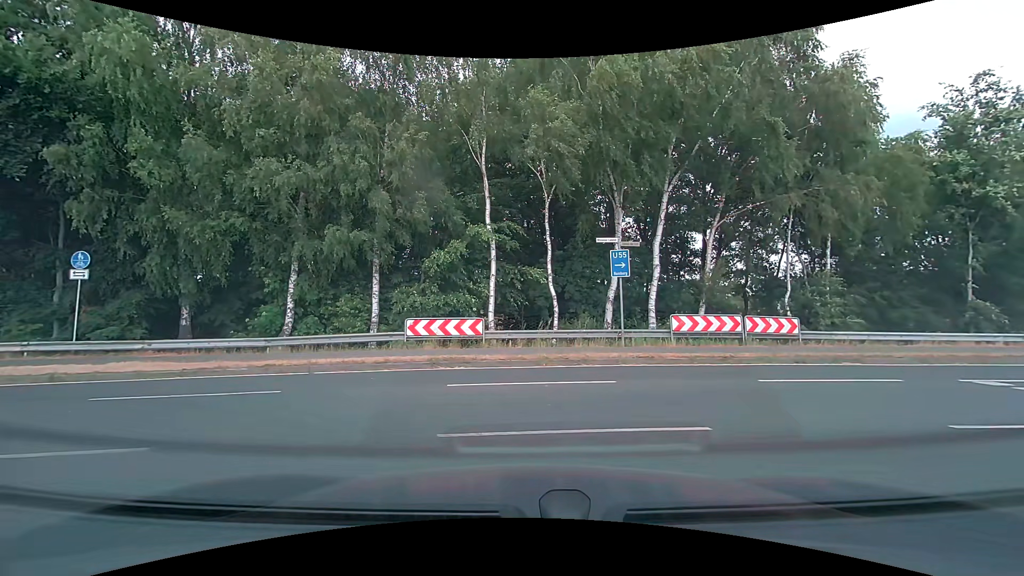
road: secondary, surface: asphalt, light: Day
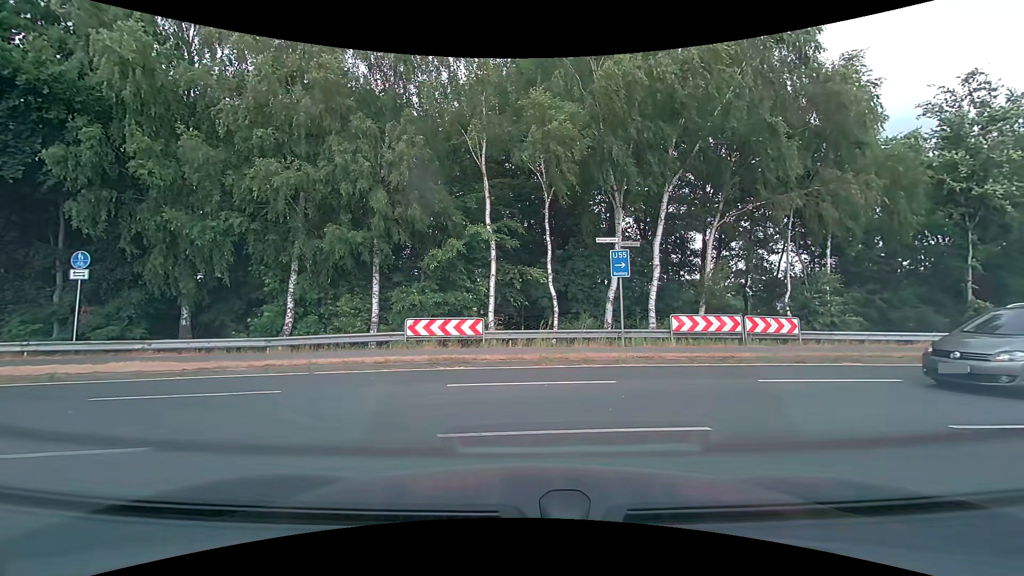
(0.0, 0.0) m; 0°
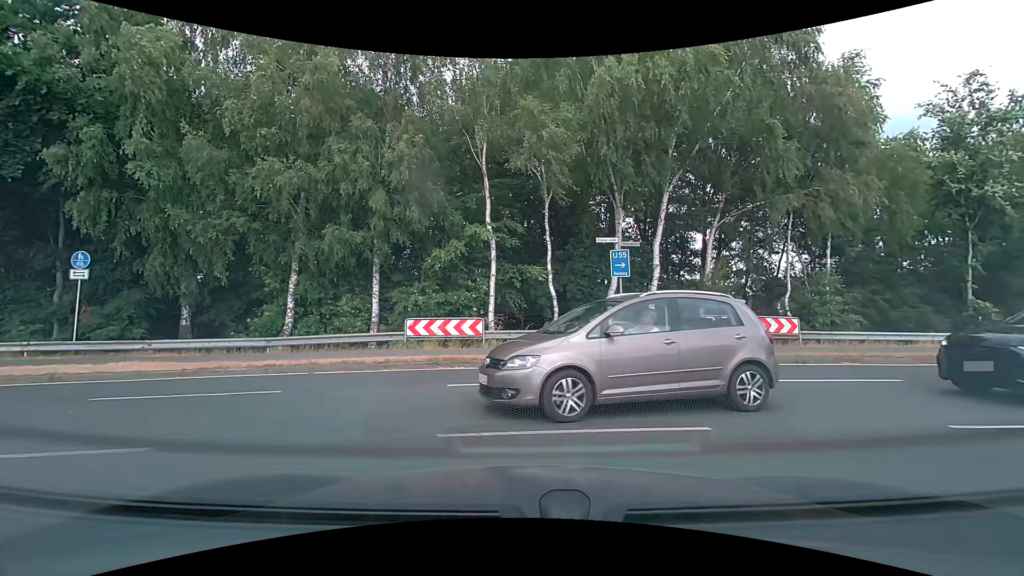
(0.0, 0.0) m; 0°
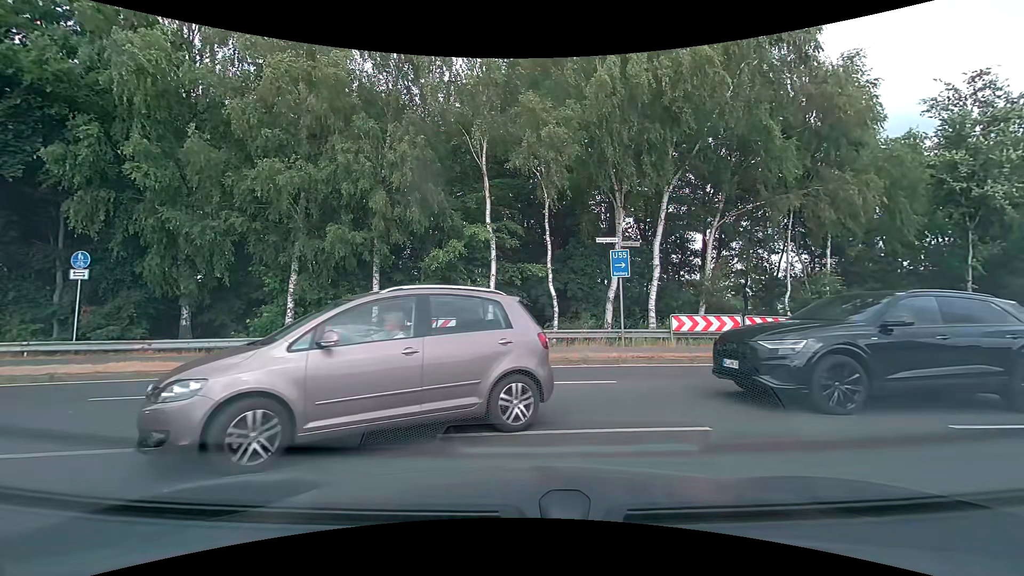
(0.0, 0.0) m; 0°
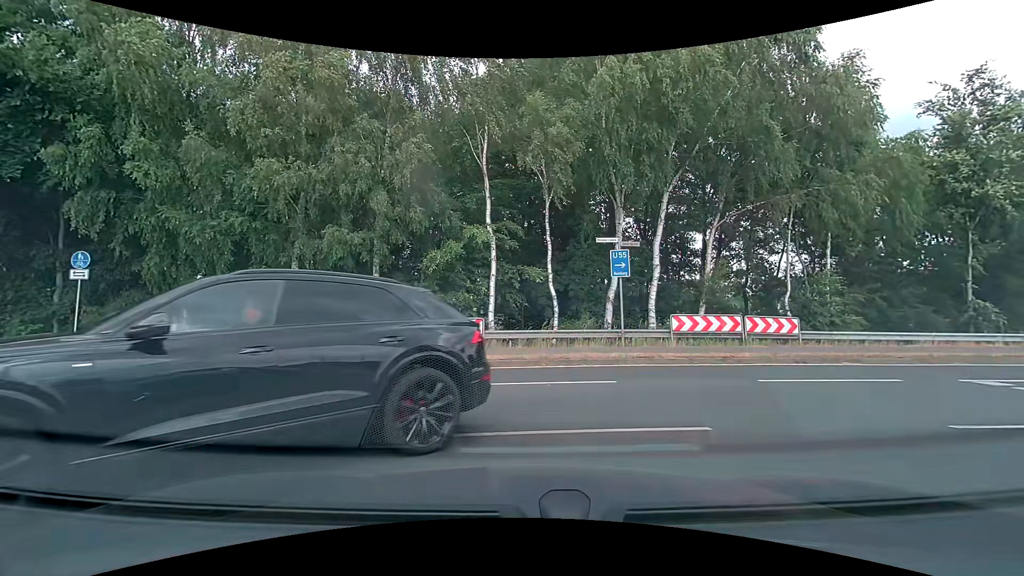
(0.0, 0.0) m; 0°
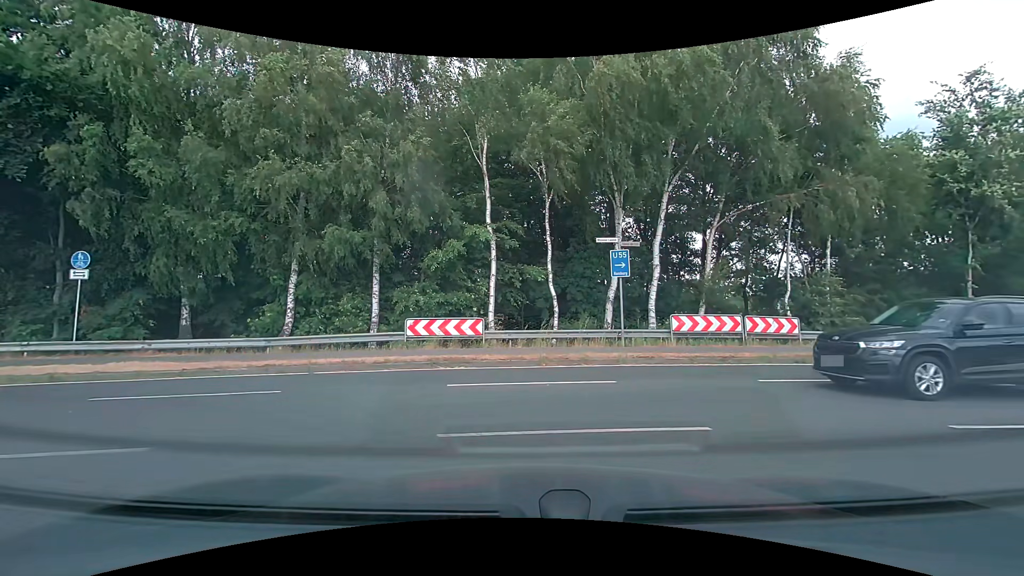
(0.0, 0.0) m; 0°
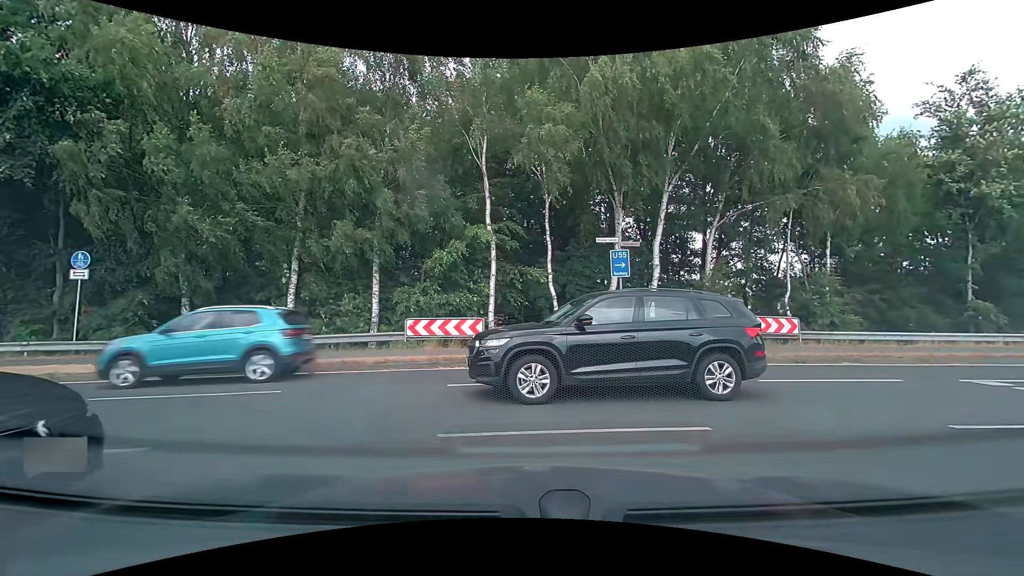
(0.0, 0.0) m; 0°
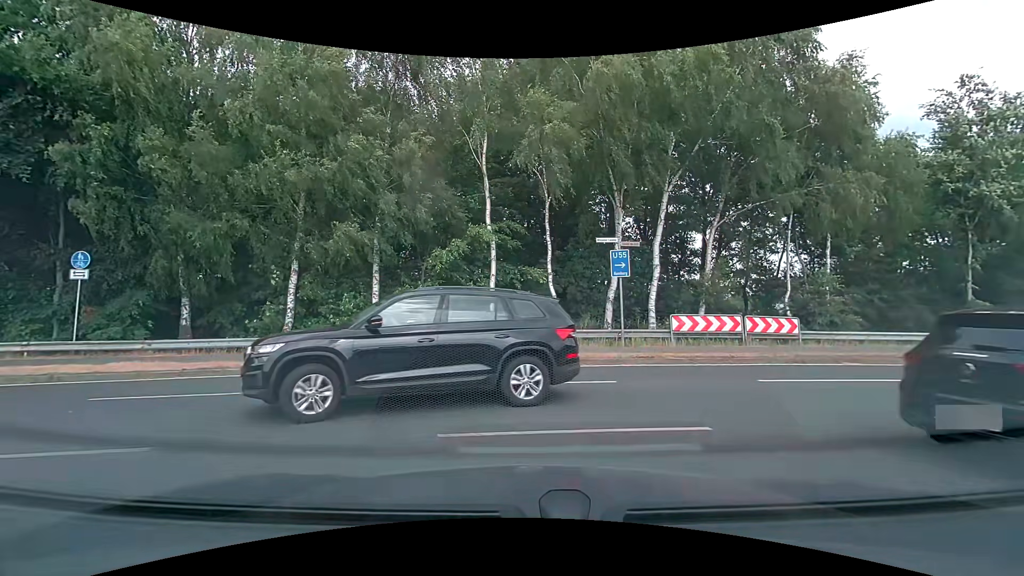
(0.0, 0.0) m; 0°
